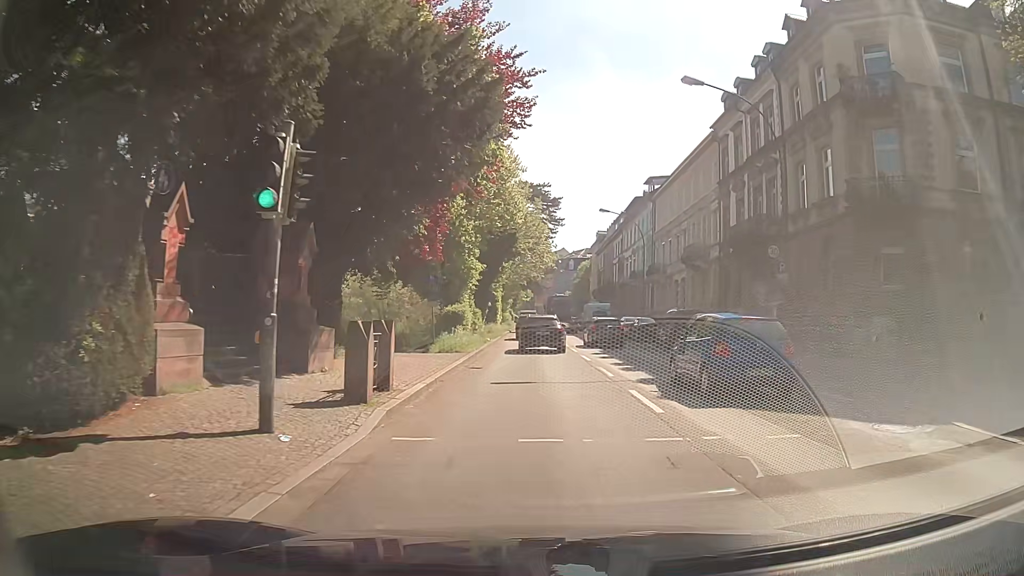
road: primary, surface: asphalt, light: Day
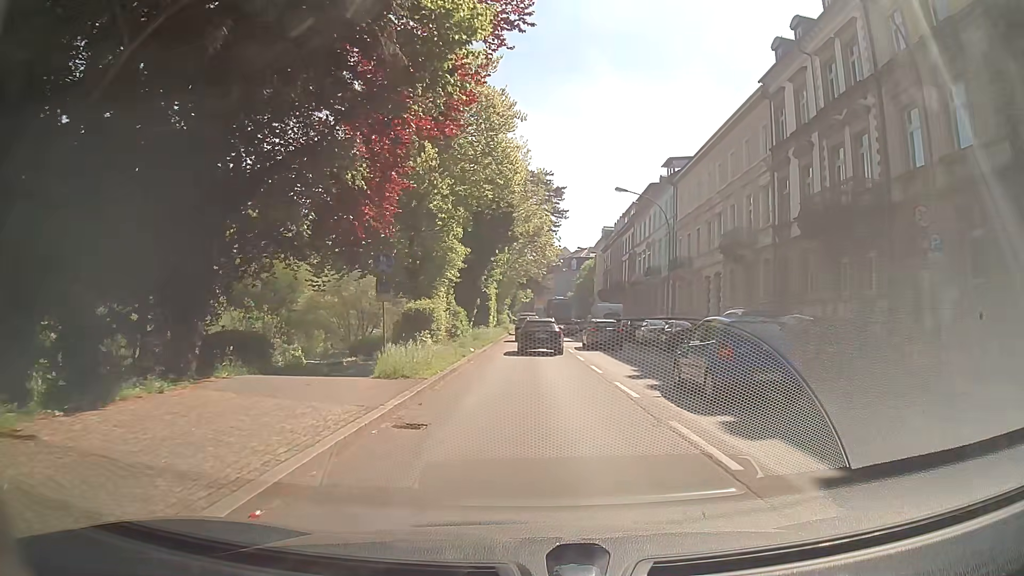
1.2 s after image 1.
(-0.1, +9.6) m; 0°
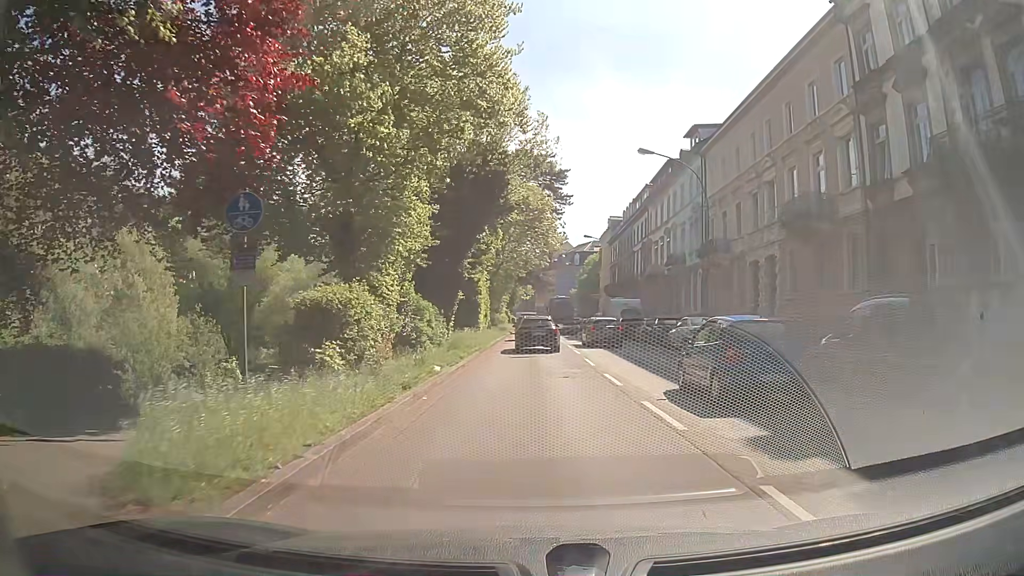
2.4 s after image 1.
(0.0, +9.6) m; -1°
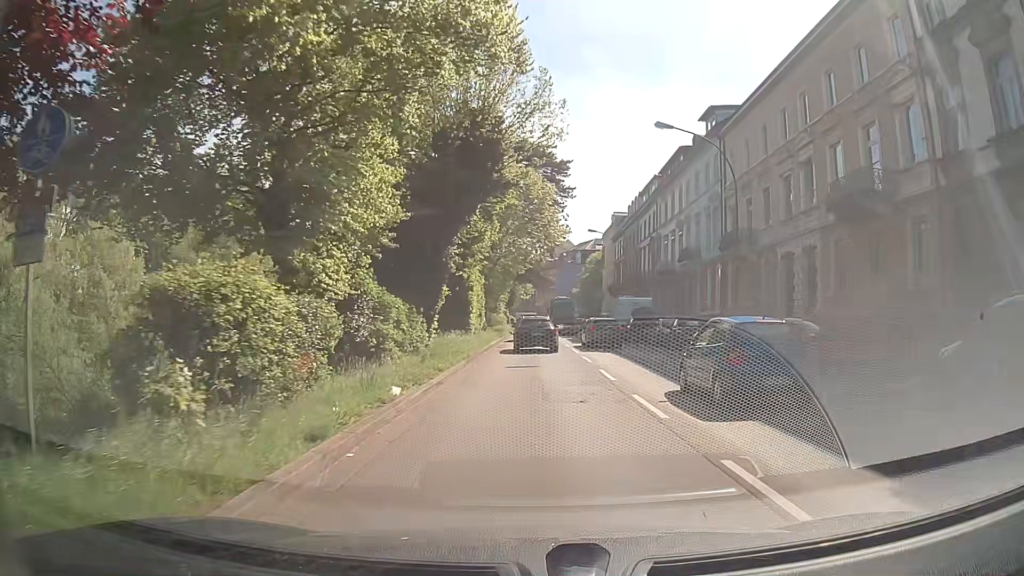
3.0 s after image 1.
(0.0, +4.8) m; +1°
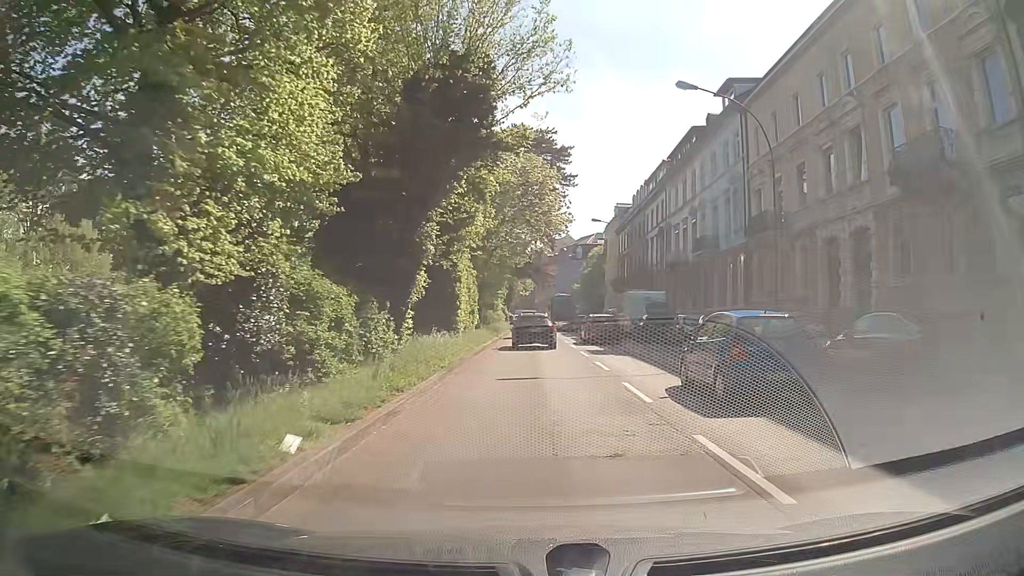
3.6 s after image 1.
(-0.1, +4.8) m; -1°
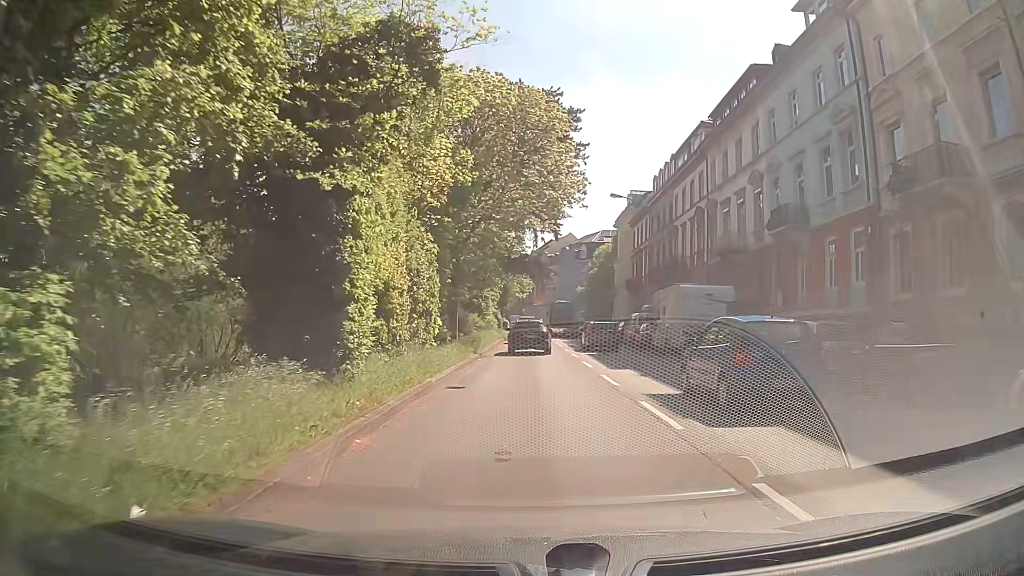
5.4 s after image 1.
(+0.1, +14.4) m; +1°
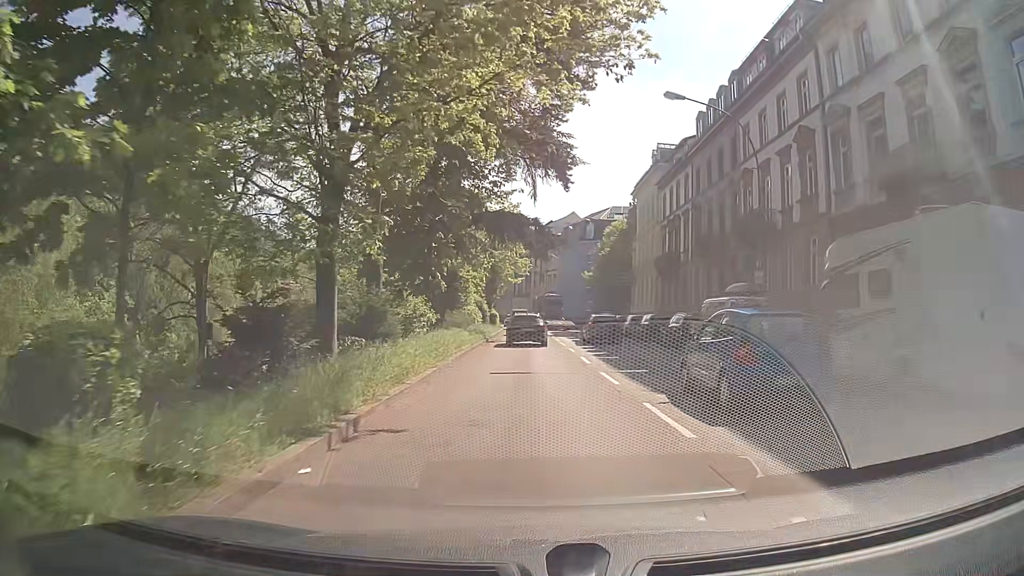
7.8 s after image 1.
(+0.1, +19.1) m; +1°
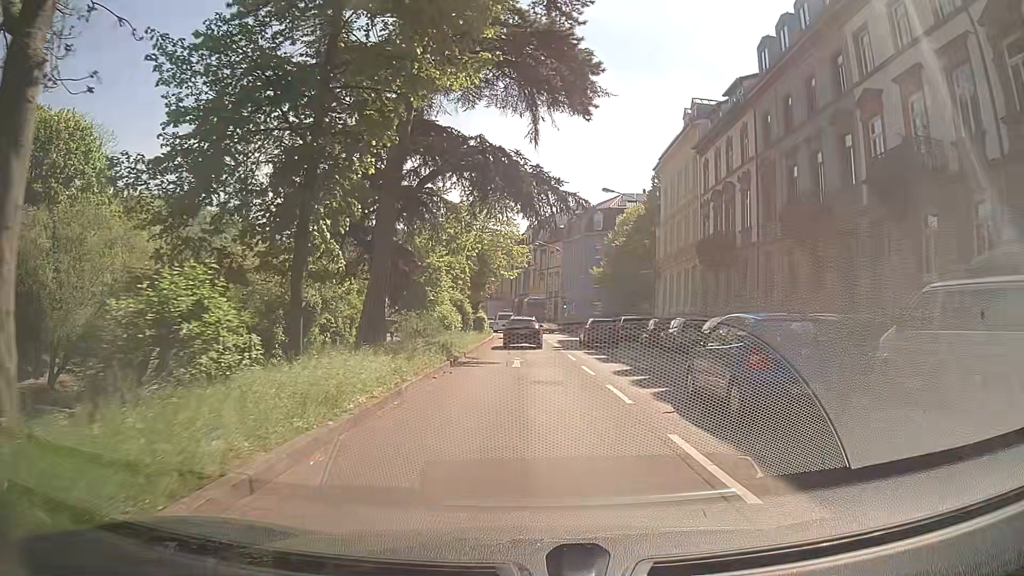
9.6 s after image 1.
(0.0, +14.4) m; 0°
(0, +10) (0, +20) (0, +30) (0, +40) (0, +50) (-1, +60) (-2, +70) (-3, +80) (-5, +90) (-8, +99) m
